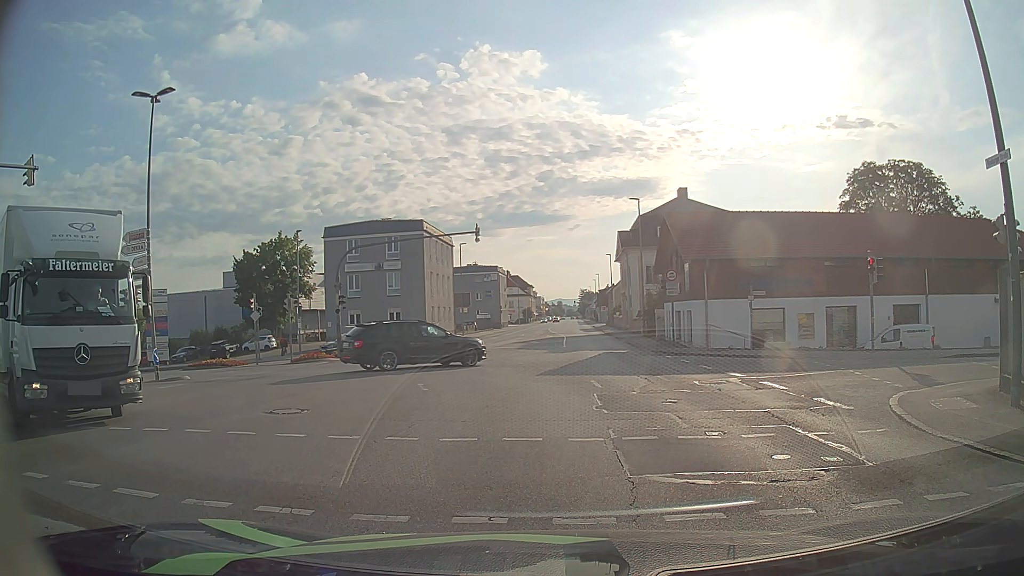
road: tertiary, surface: asphalt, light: Day
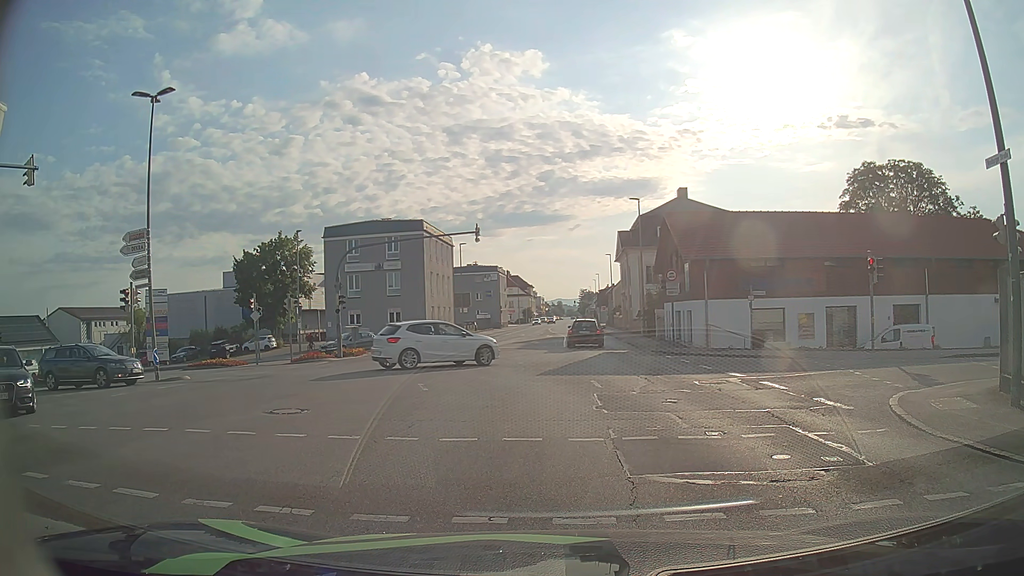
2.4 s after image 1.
(0.0, 0.0) m; 0°
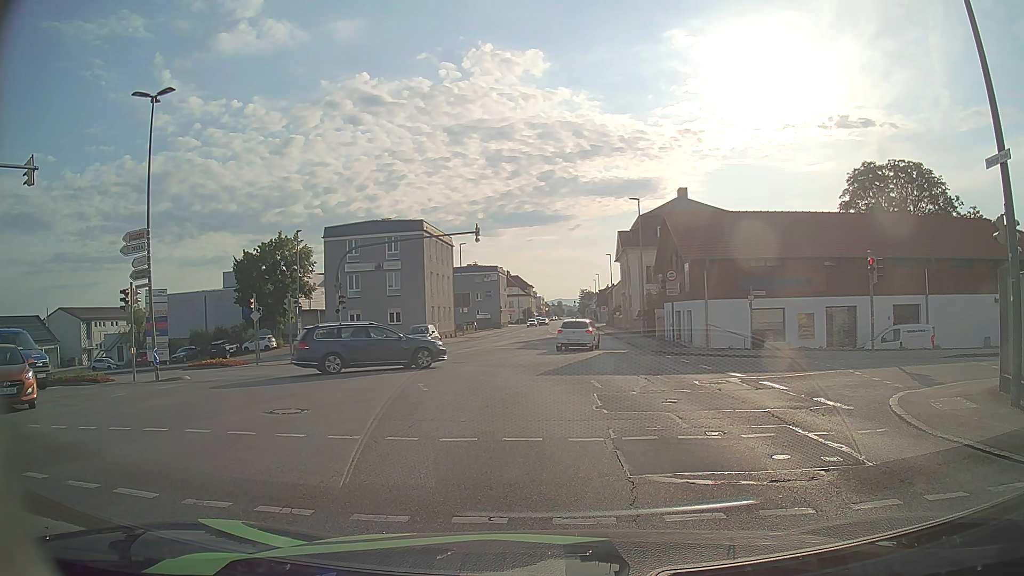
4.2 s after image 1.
(0.0, 0.0) m; 0°
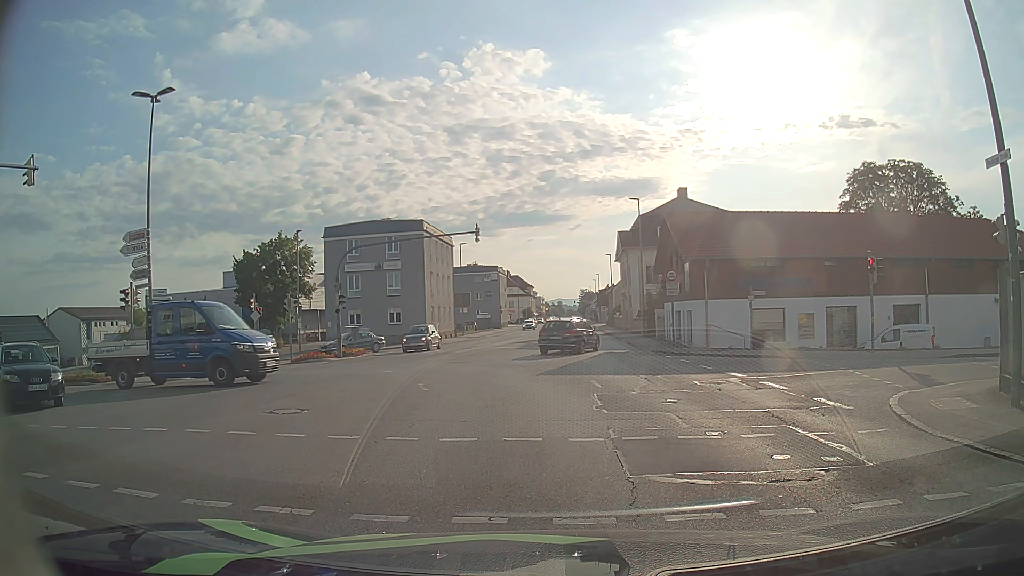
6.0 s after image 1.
(0.0, 0.0) m; 0°
